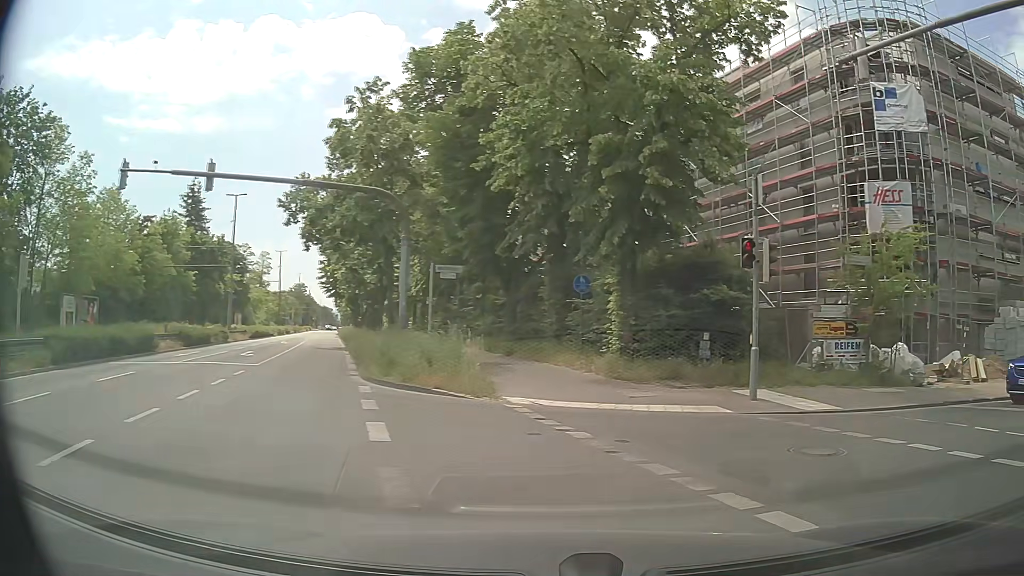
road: tertiary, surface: asphalt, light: Day
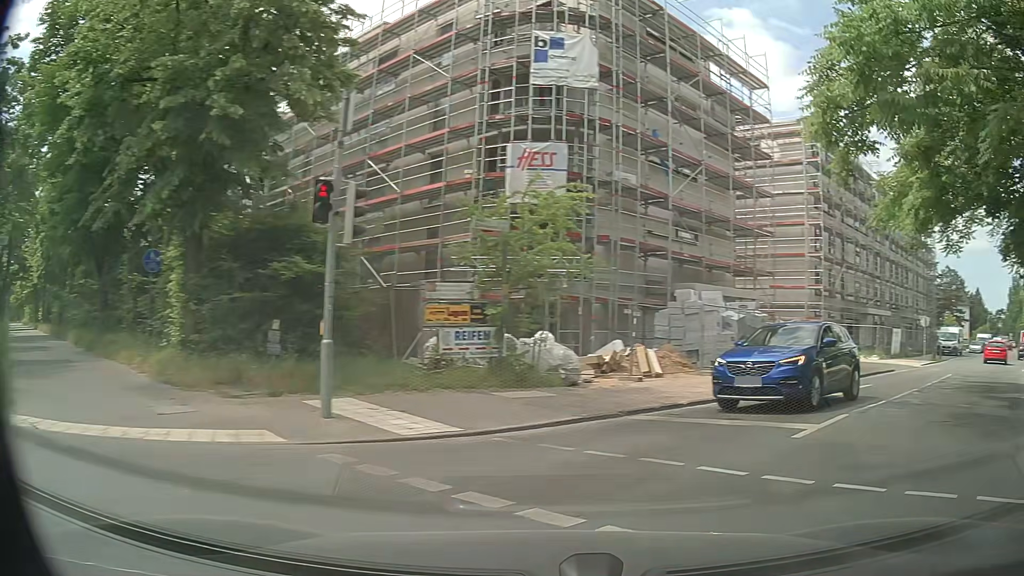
(+1.2, +4.3) m; +32°
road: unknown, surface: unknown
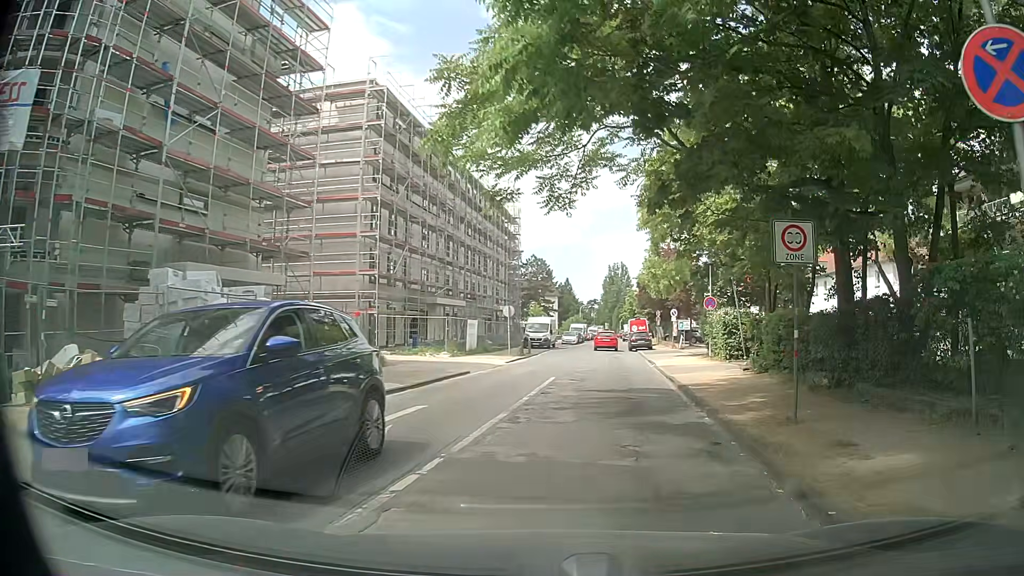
(+2.7, +6.7) m; +36°
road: residential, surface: asphalt
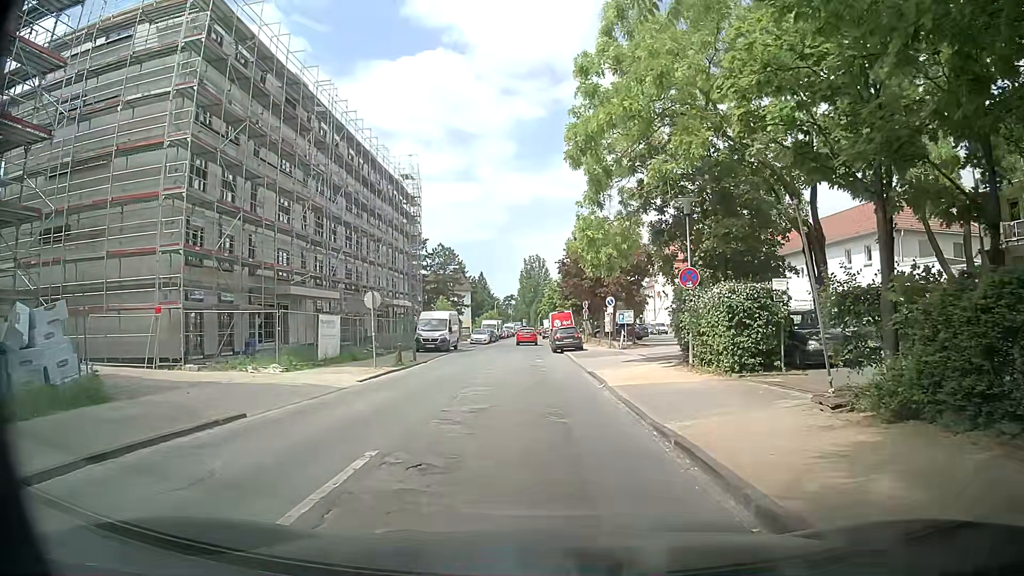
(+1.2, +12.3) m; +8°
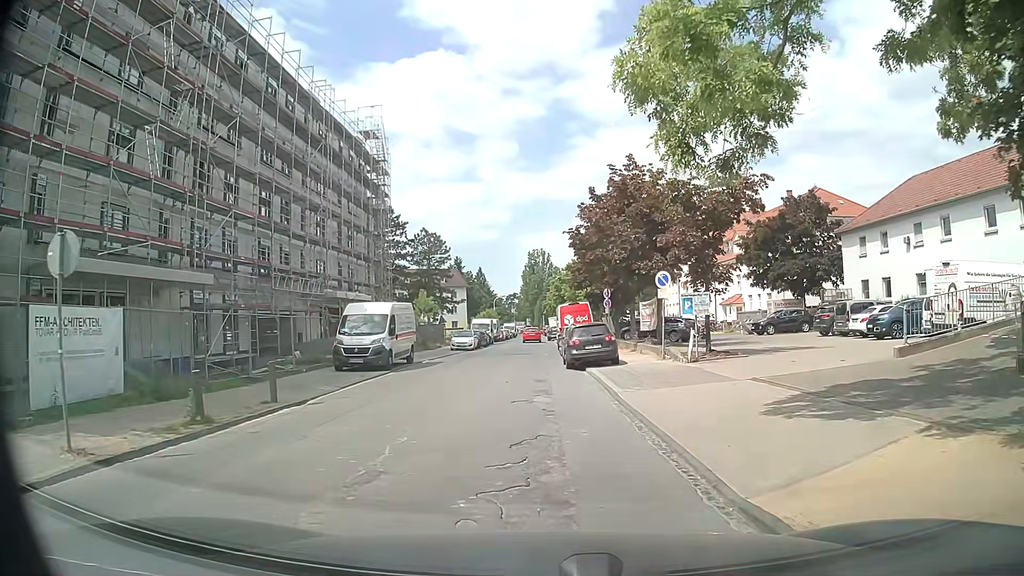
(0.0, +16.7) m; 0°
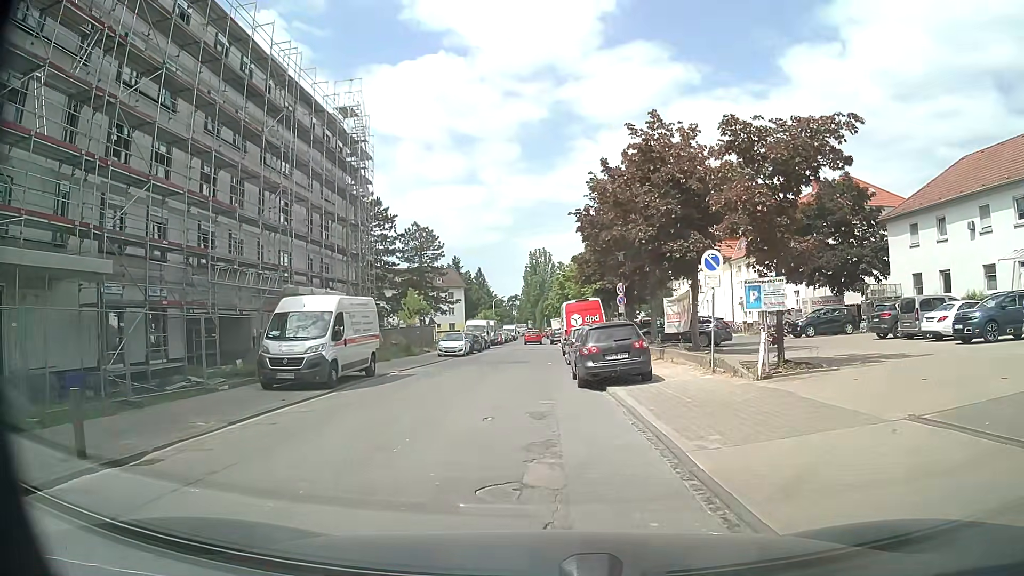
(0.0, +6.7) m; 0°
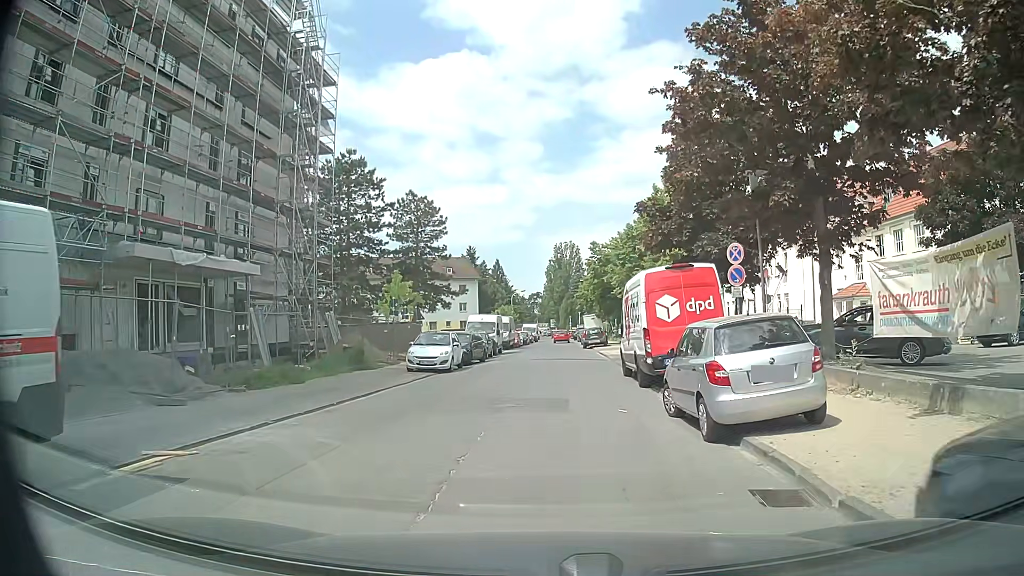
(-0.7, +16.8) m; -1°
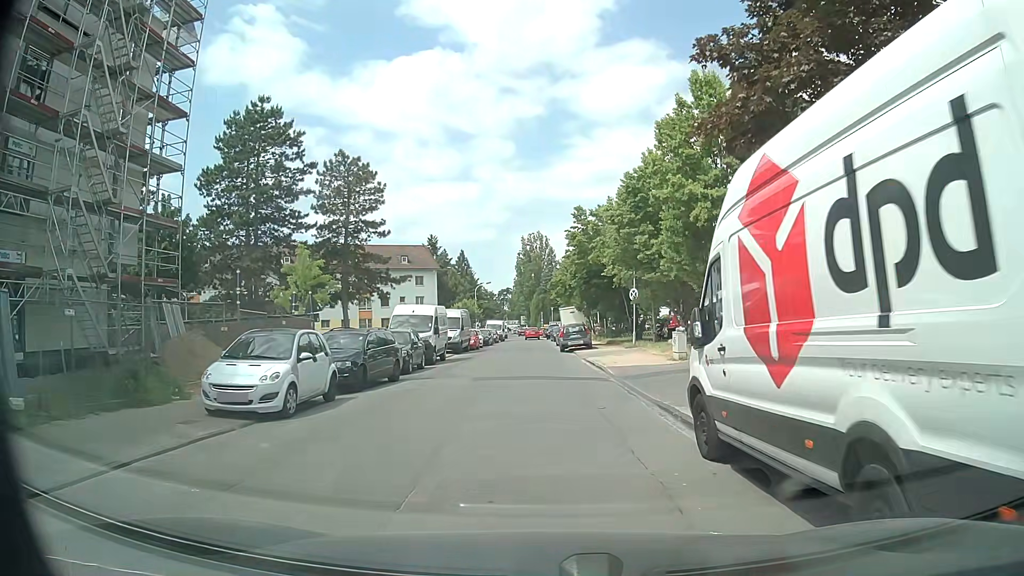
(+0.1, +13.5) m; 0°
(0, +10) (0, +20) (0, +30) (0, +40) (0, +50) (0, +60) (0, +70) (0, +80) (0, +90) (0, +100) m
